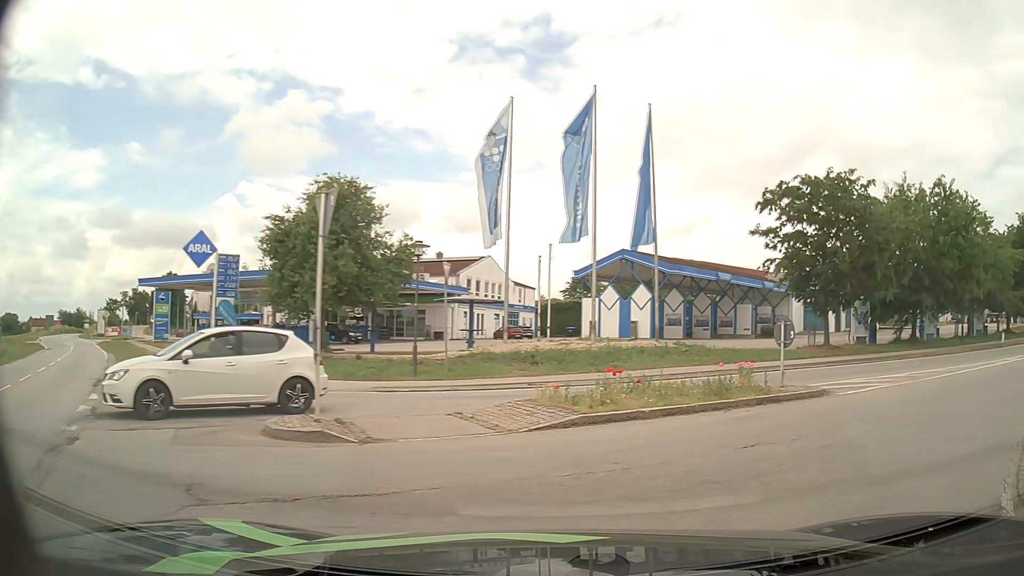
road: secondary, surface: asphalt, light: Day
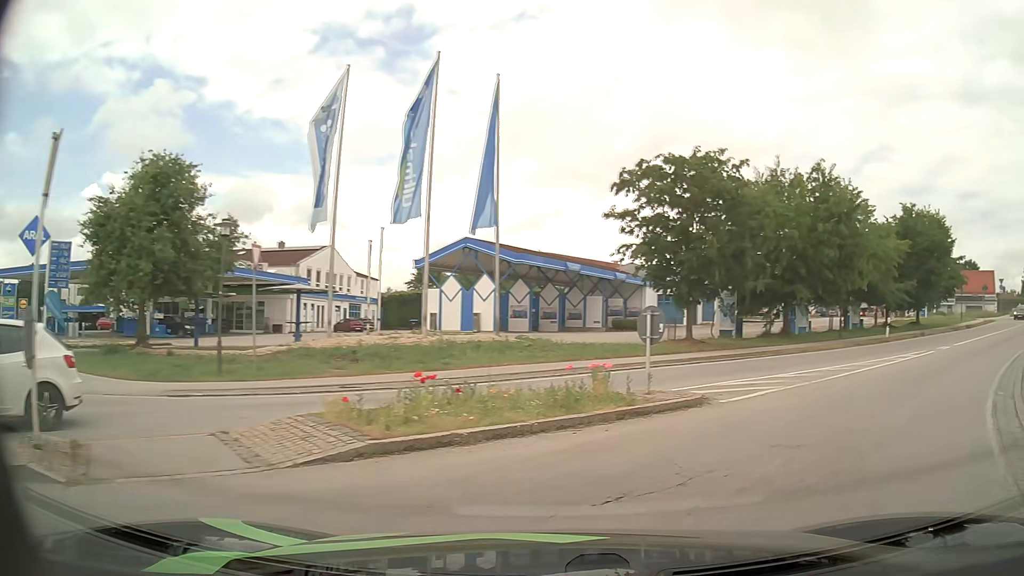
(+0.4, +2.8) m; +13°
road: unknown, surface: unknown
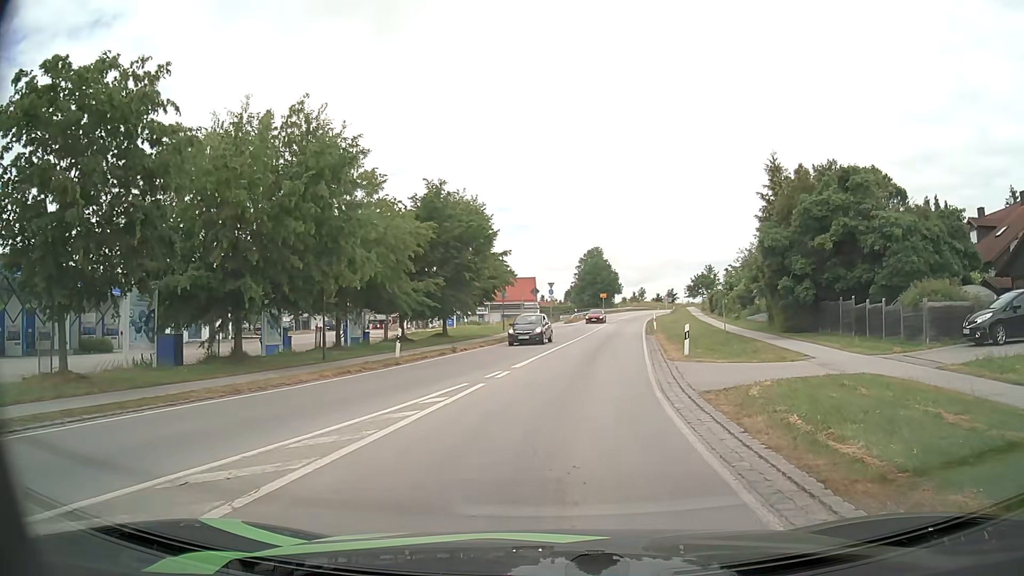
(+5.0, +10.2) m; +43°
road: secondary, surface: asphalt
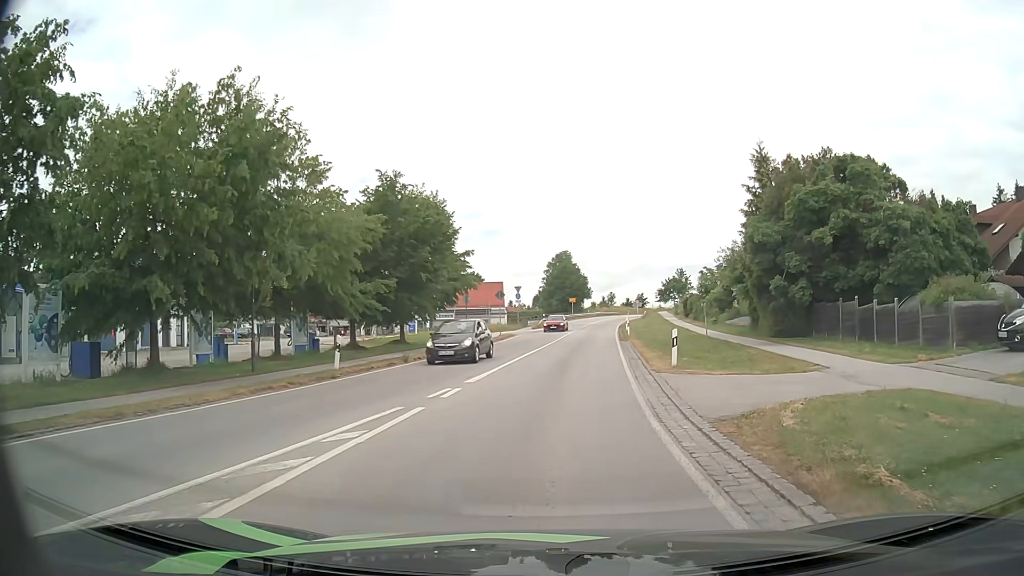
(0.0, +3.4) m; +2°
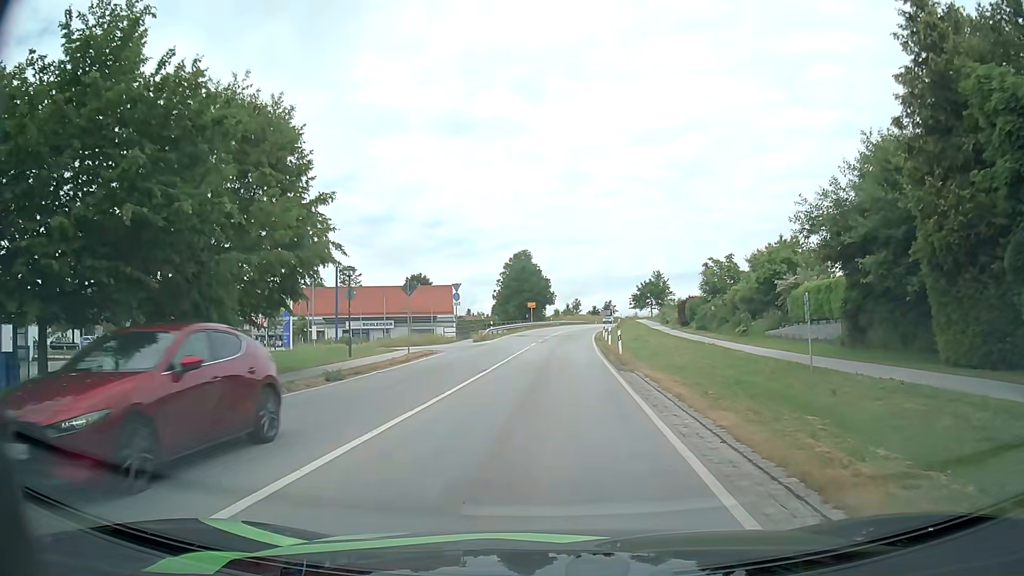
(+0.9, +20.0) m; +3°
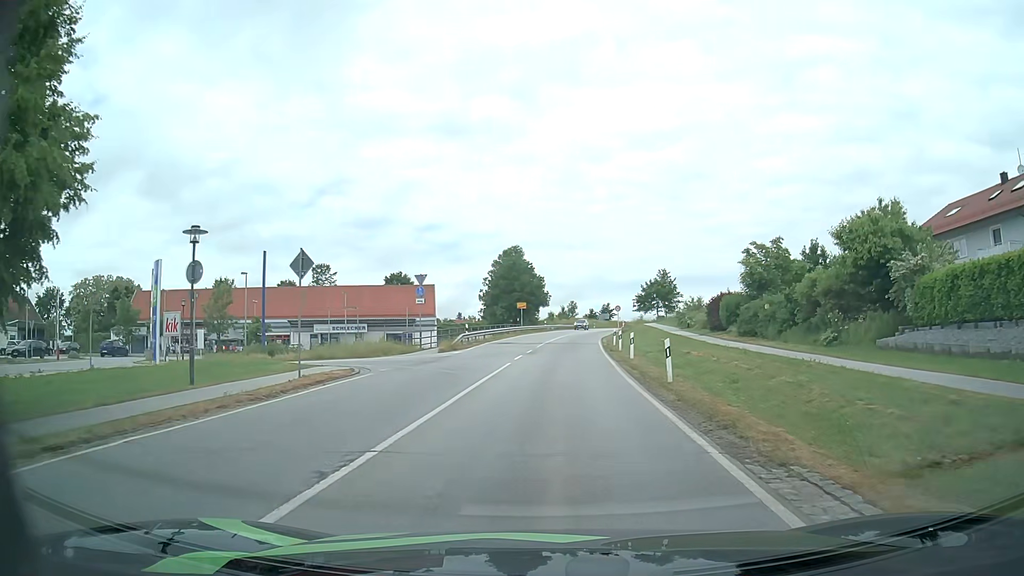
(0.0, +13.4) m; 0°
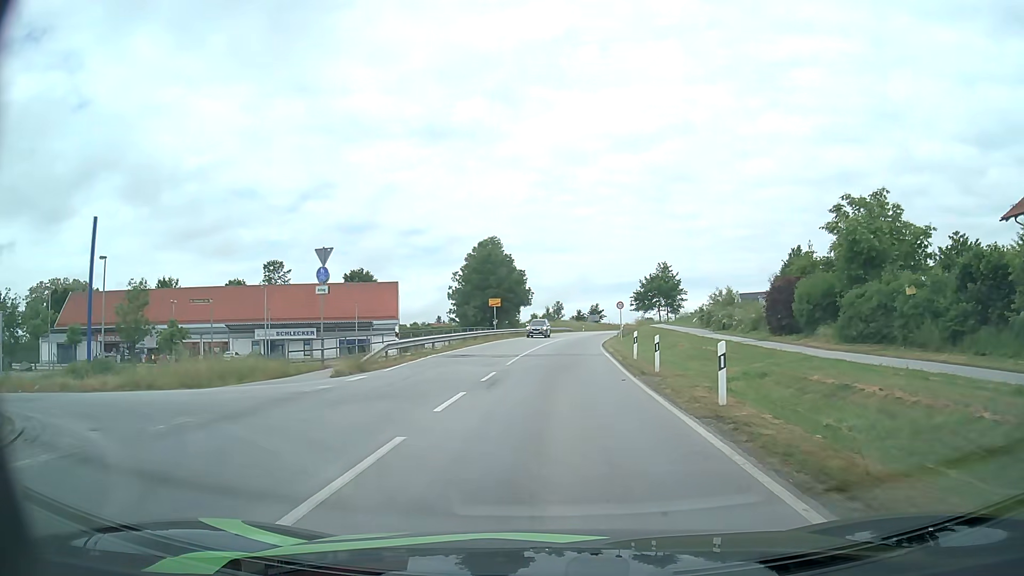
(+0.3, +16.4) m; +2°
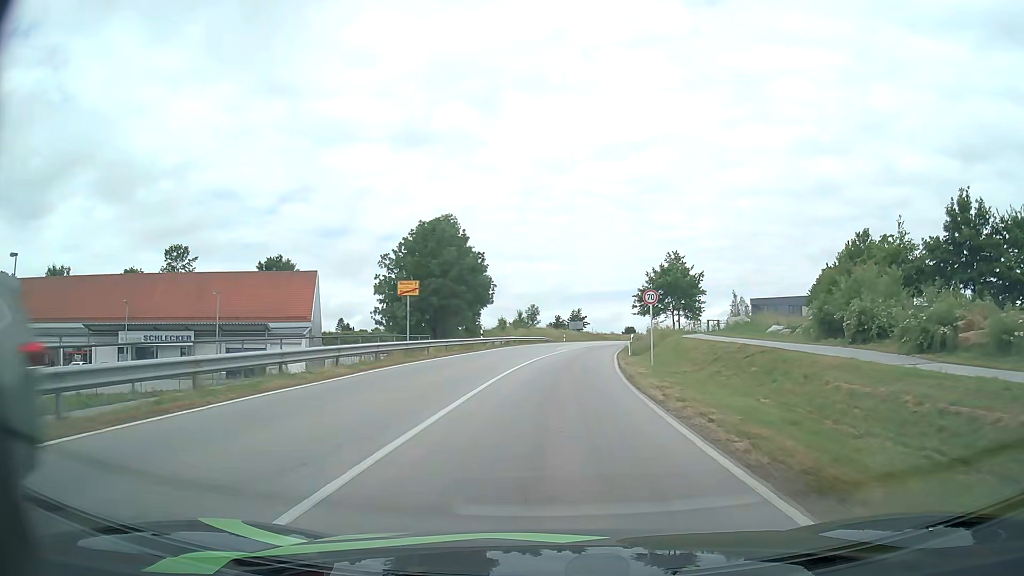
(+0.4, +26.1) m; +2°
(0, +10) (0, +20) (+1, +30) (+2, +40) (+3, +50) (+4, +60) (+6, +70) (+8, +79) (+10, +89) (+12, +99) m
